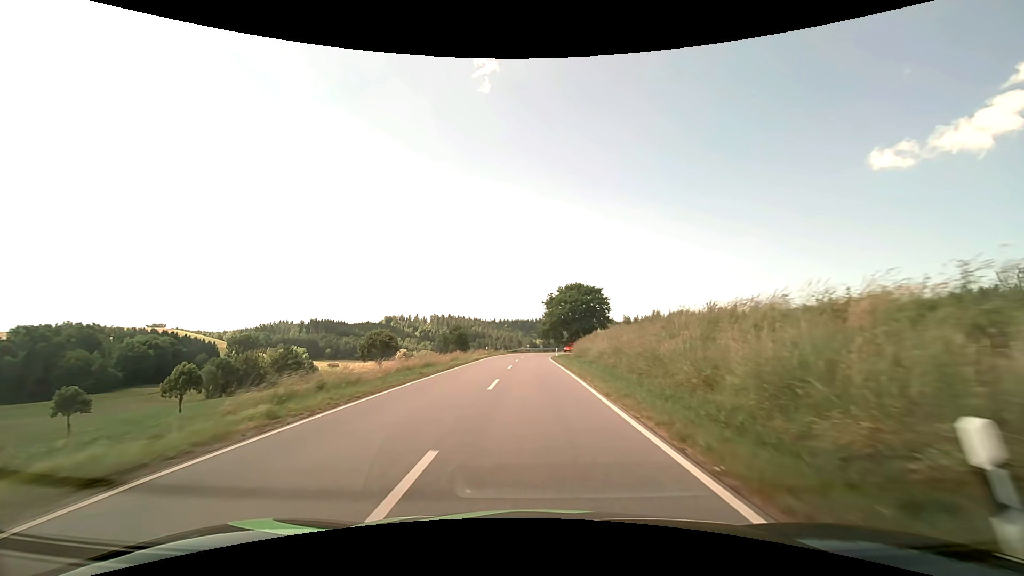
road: secondary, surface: asphalt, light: Day
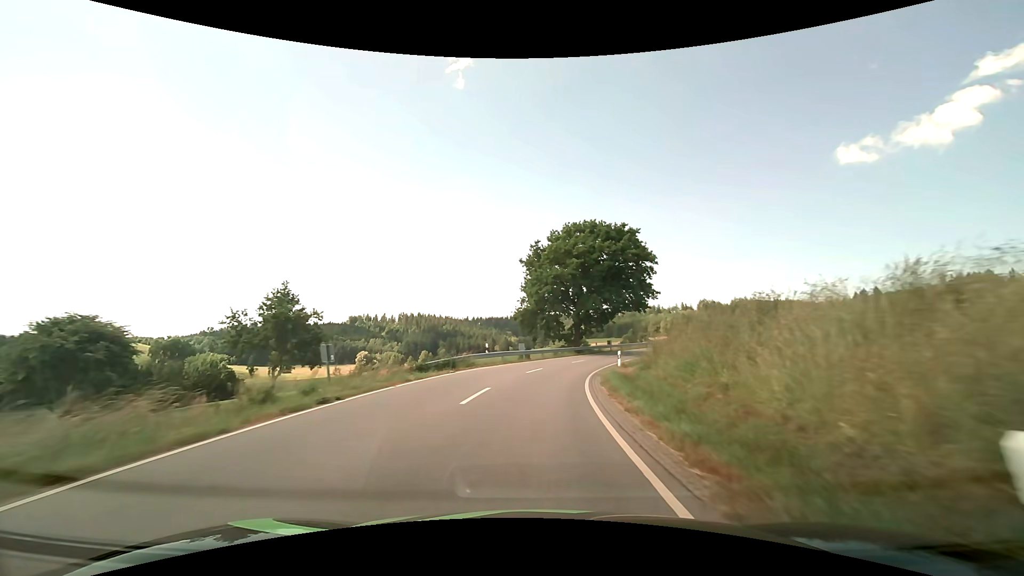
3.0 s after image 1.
(+0.6, +51.1) m; +3°
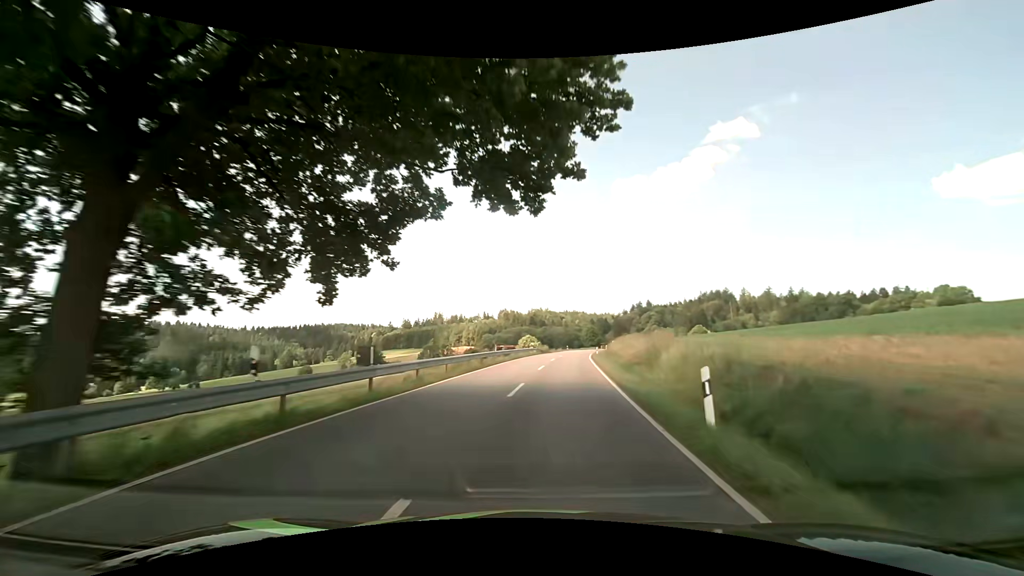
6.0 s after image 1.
(+7.4, +45.1) m; +22°
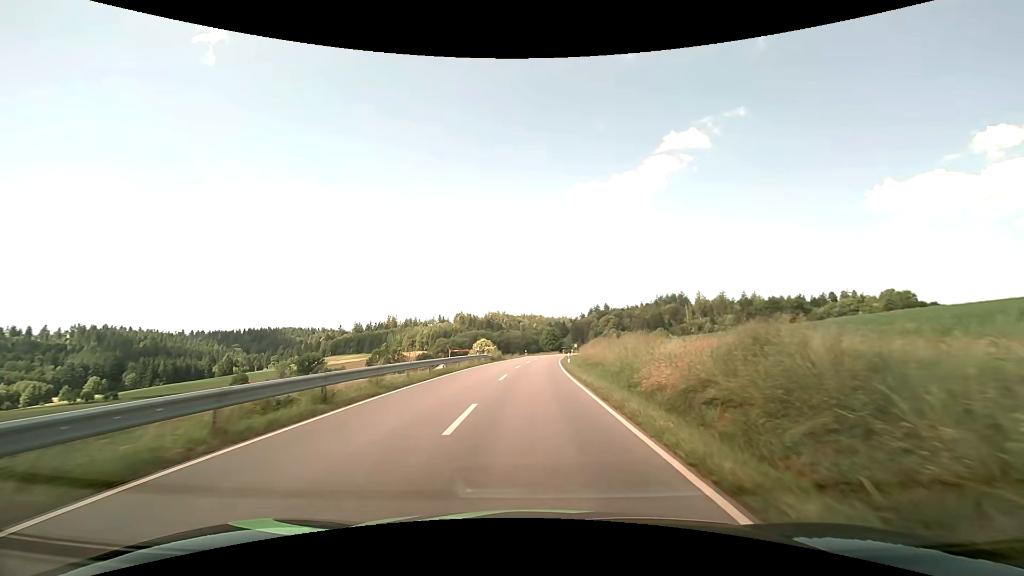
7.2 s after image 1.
(+1.0, +16.8) m; +5°
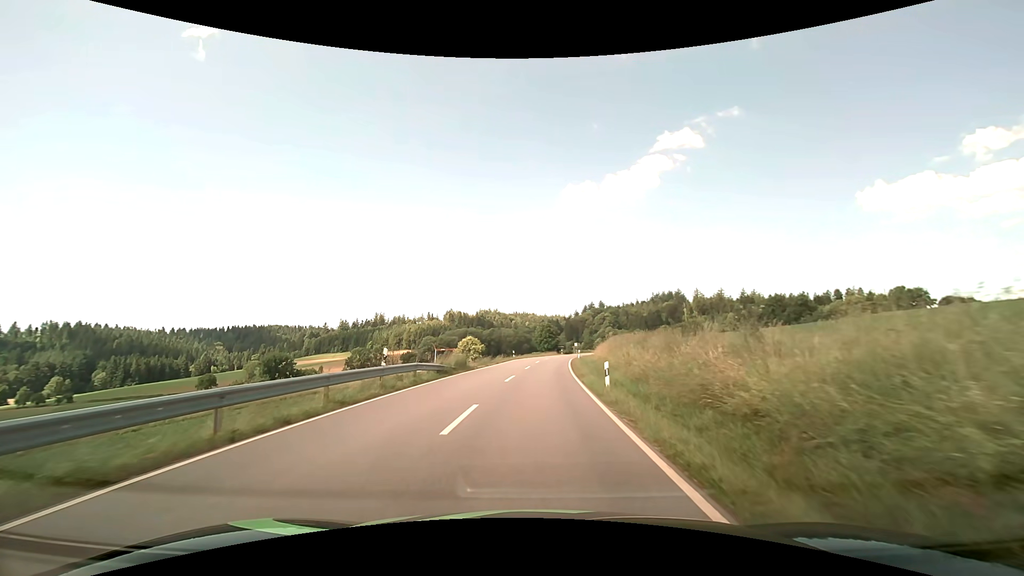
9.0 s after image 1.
(+0.2, +23.8) m; +1°
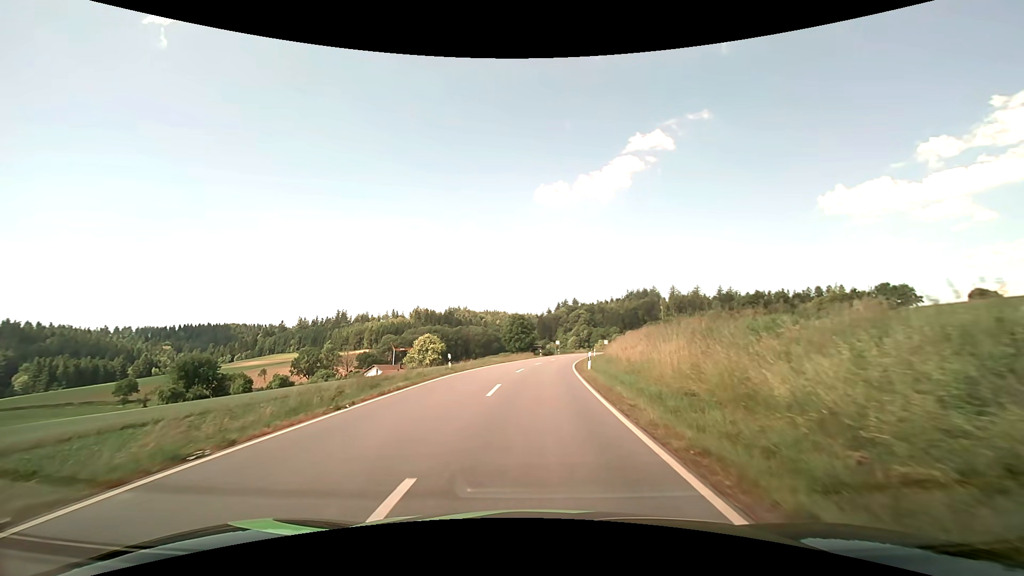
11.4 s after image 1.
(+0.7, +30.7) m; +3°
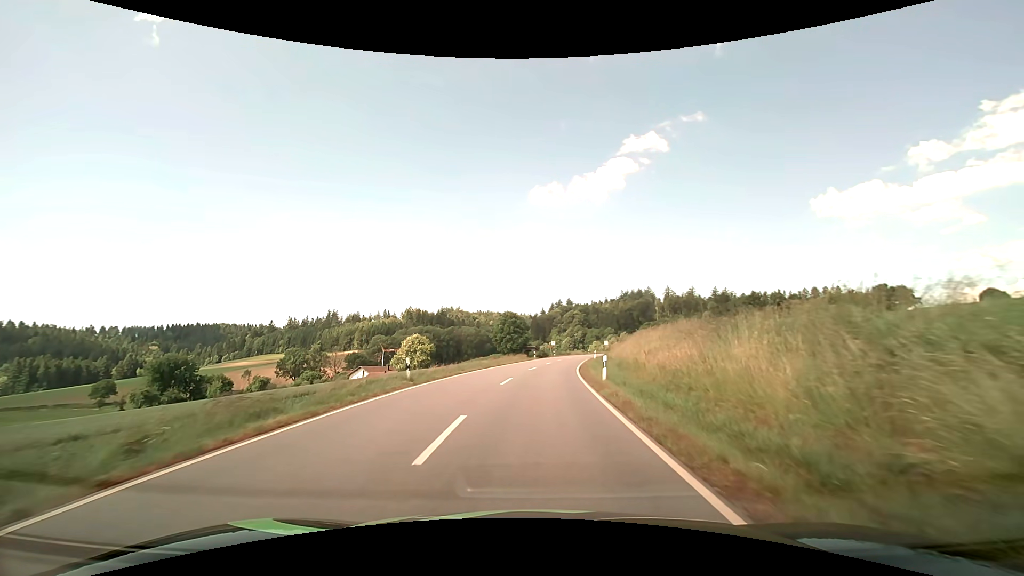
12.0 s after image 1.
(0.0, +7.7) m; +1°
